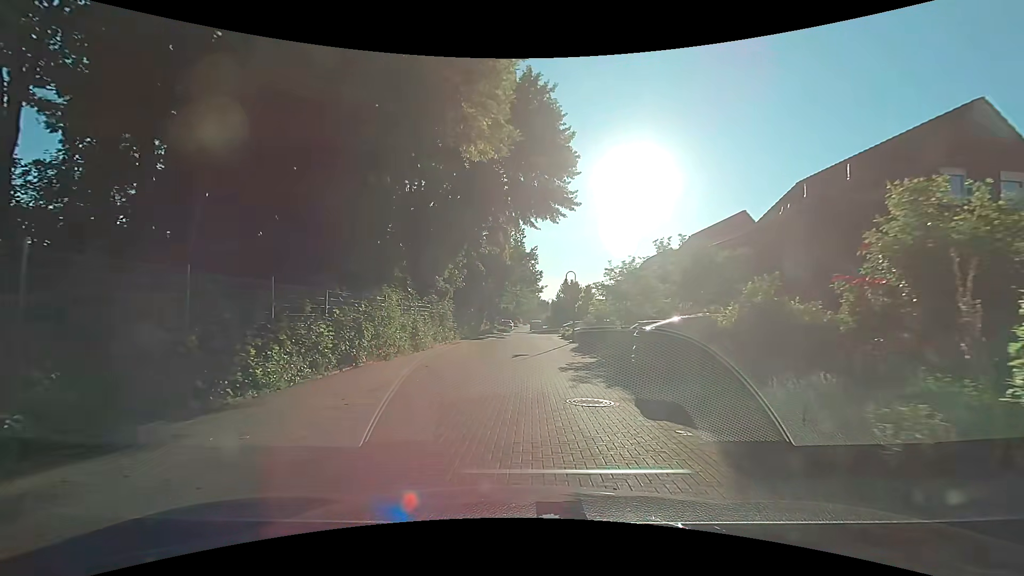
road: residential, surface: paving_stones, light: Day
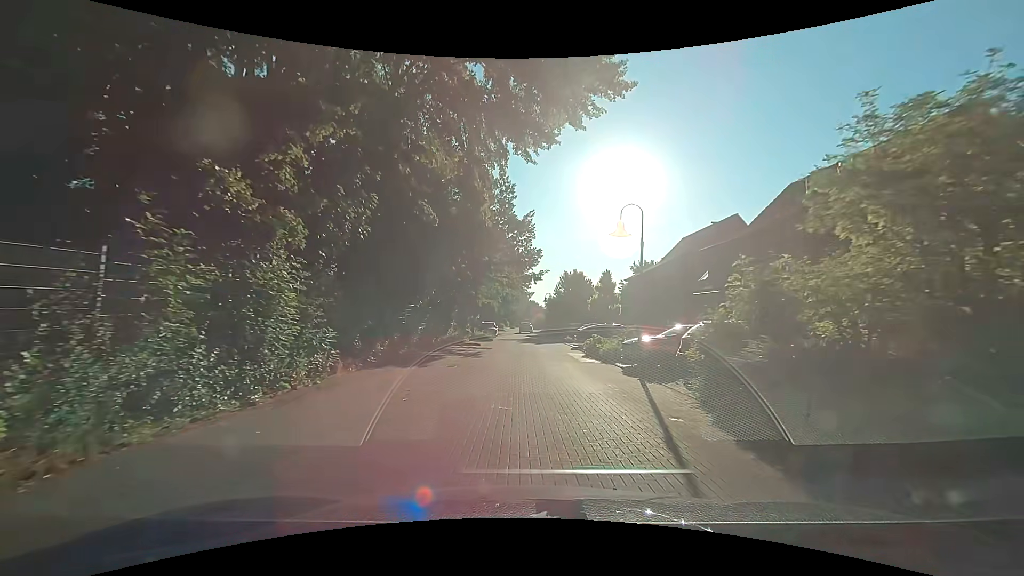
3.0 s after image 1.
(-0.3, +20.5) m; +3°
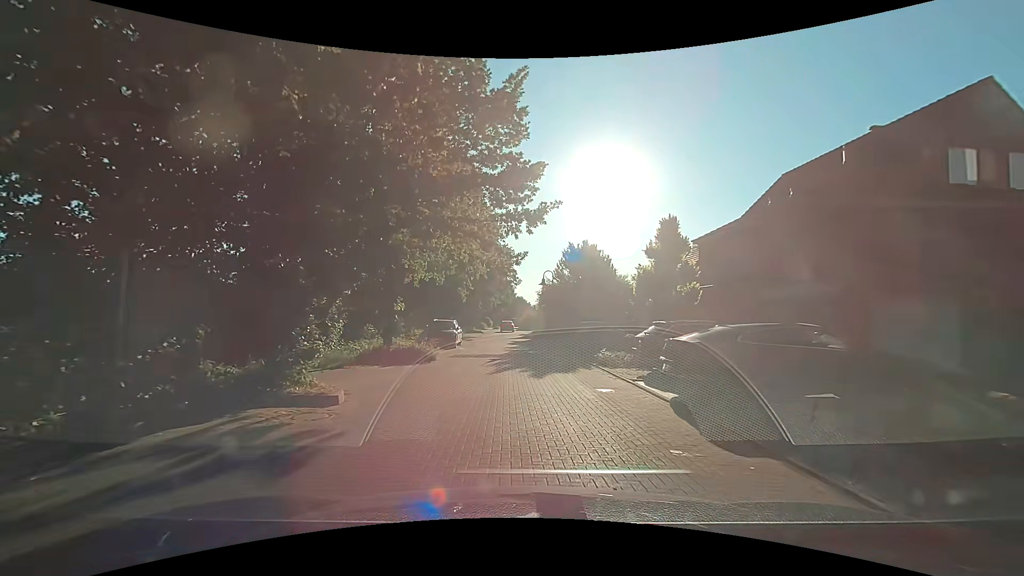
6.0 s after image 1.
(-0.4, +22.0) m; 0°
